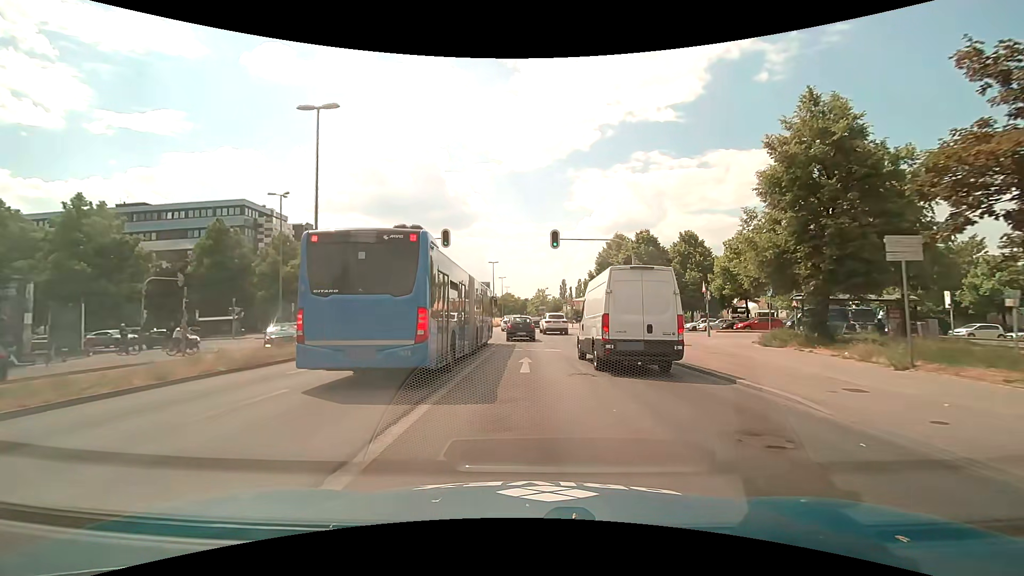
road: primary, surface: asphalt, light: Day
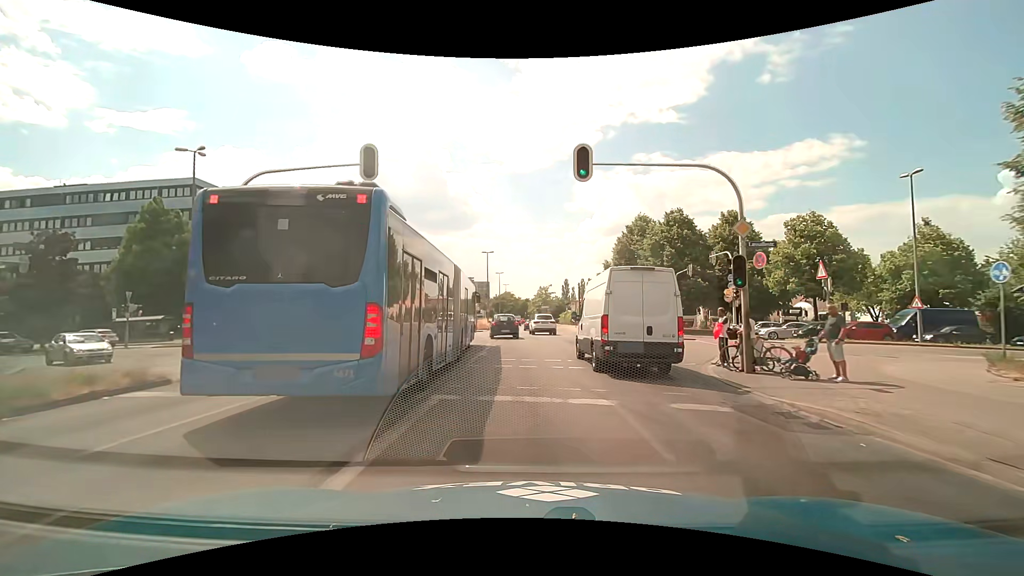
(-0.1, +13.5) m; 0°
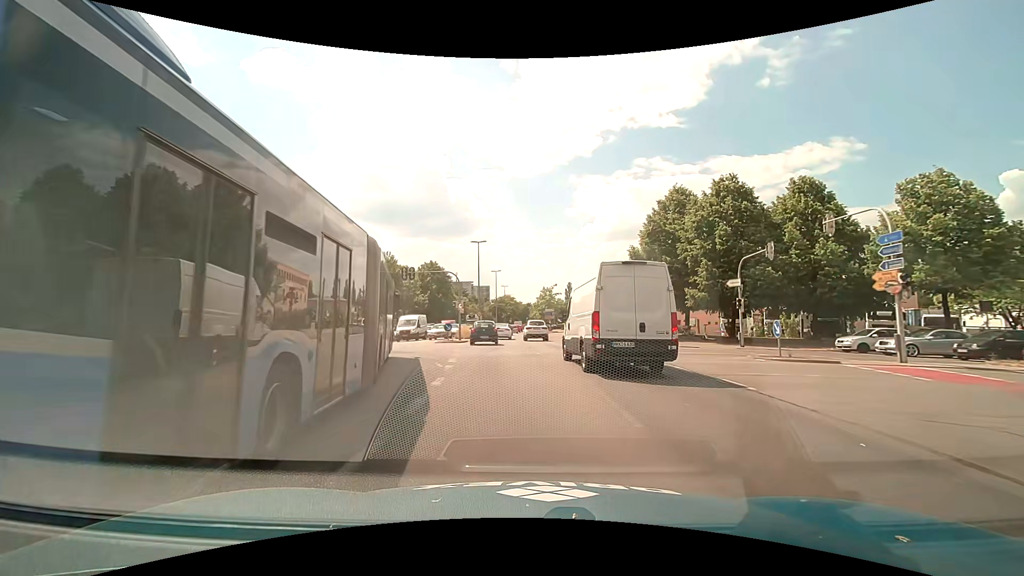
(0.0, +13.6) m; 0°
(0, +10) (-1, +20) (-2, +30) (-3, +40) (-3, +50) (-3, +60) (-3, +70) (-3, +80) (-3, +90) (-3, +100) m
